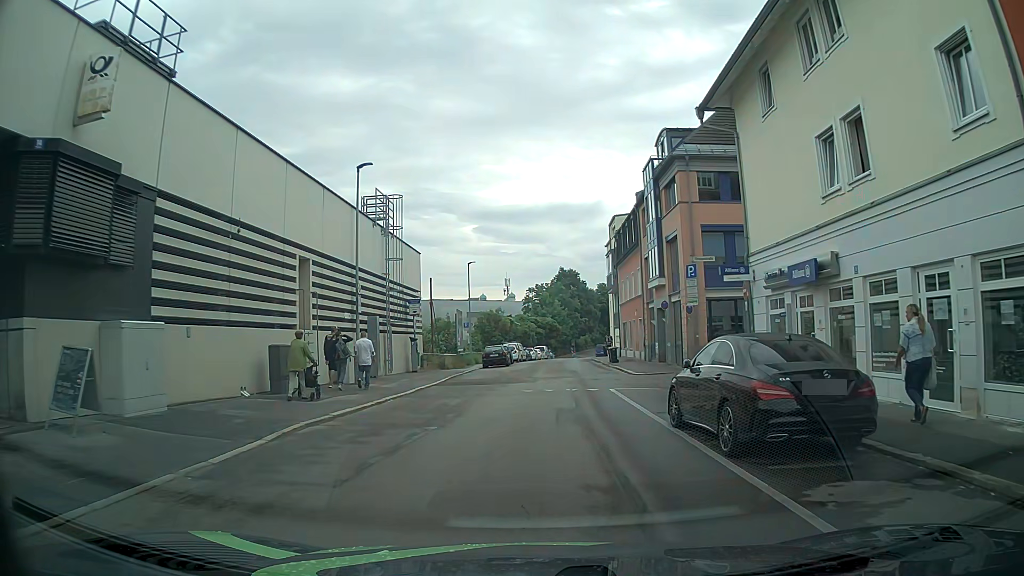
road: residential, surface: asphalt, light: Day
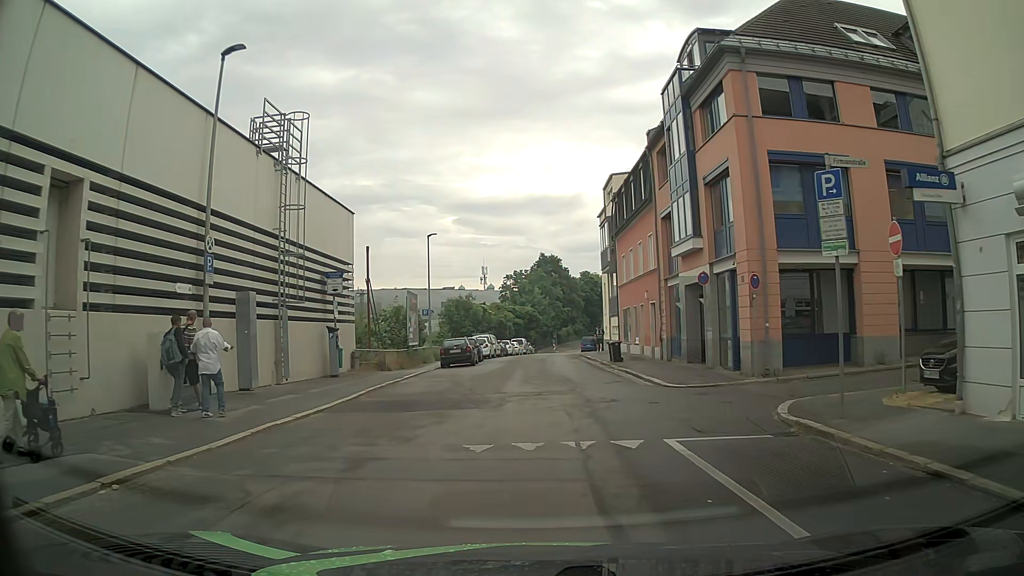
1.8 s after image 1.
(+0.3, +10.6) m; +2°
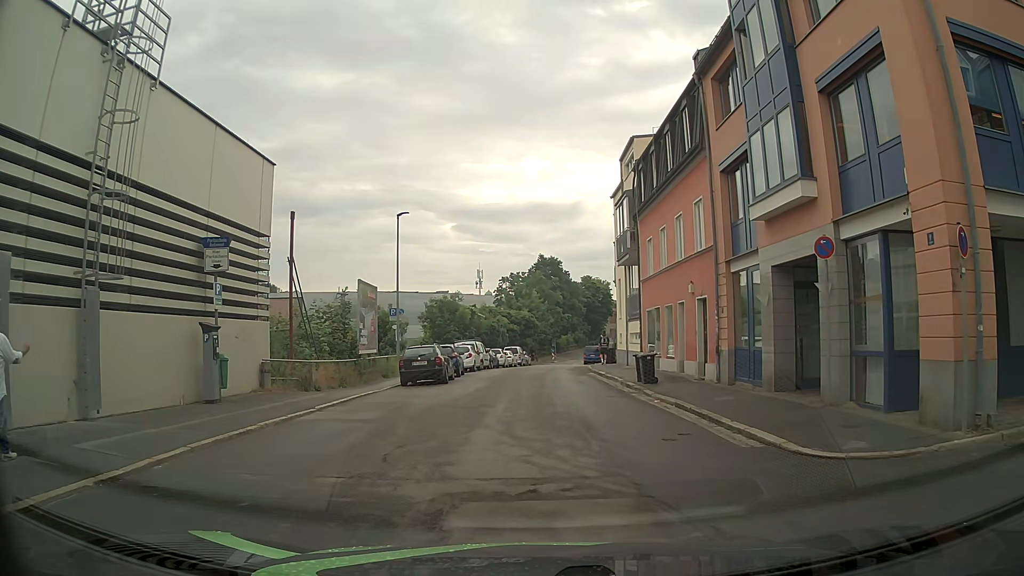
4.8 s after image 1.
(+0.1, +9.1) m; +1°
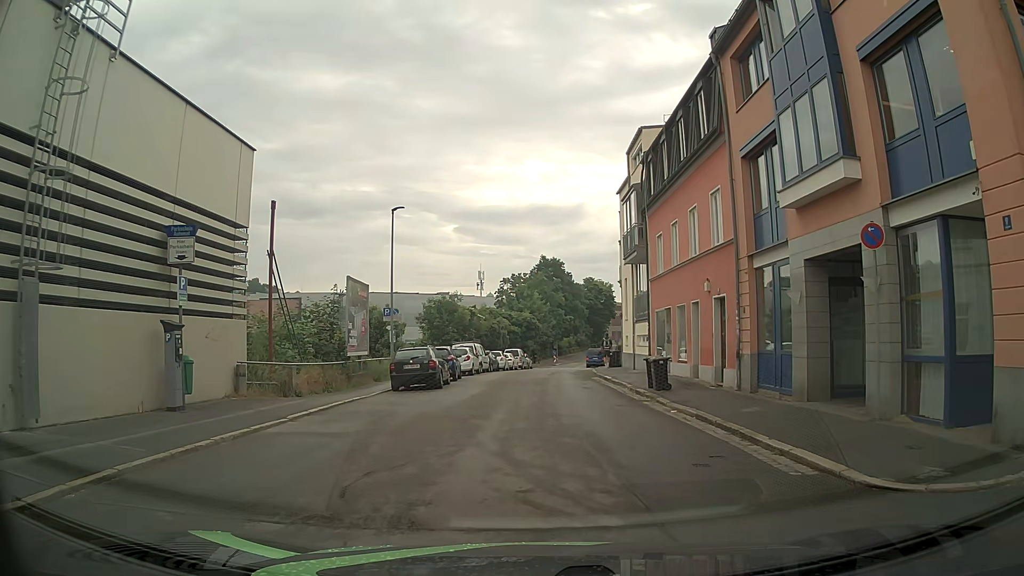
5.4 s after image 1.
(0.0, +2.0) m; -1°
(0, +10) (0, +20) (+1, +30) (+1, +40) (+2, +50) (+2, +60) (+3, +70) (+4, +80) (+6, +90) (+7, +100) m
